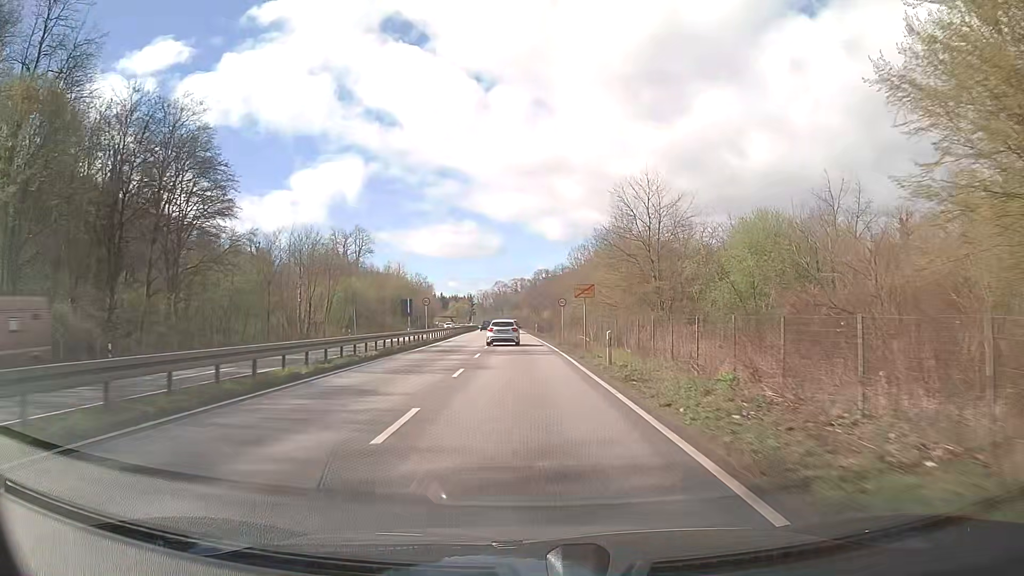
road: trunk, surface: asphalt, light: Day
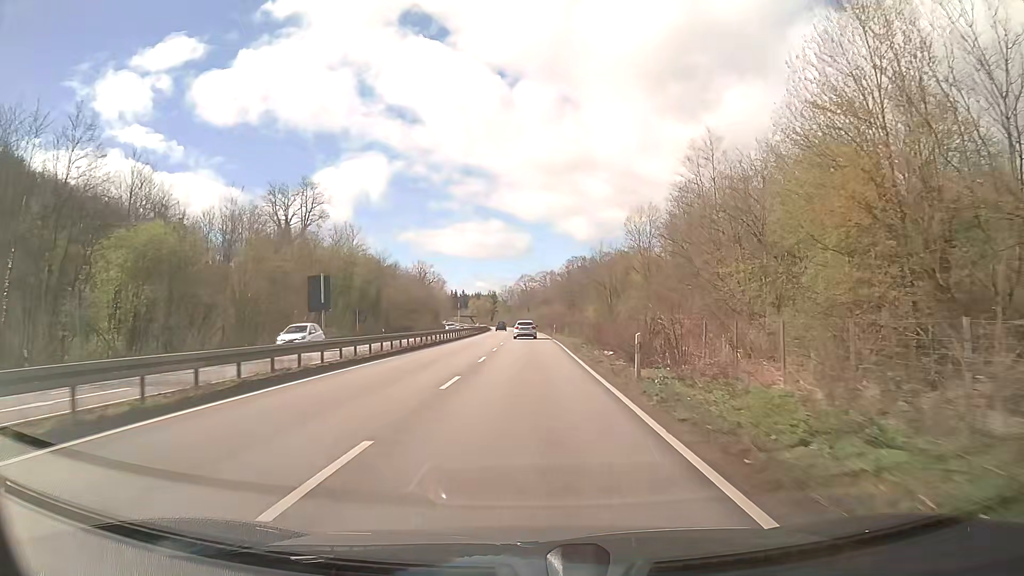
(-1.2, +57.1) m; -2°
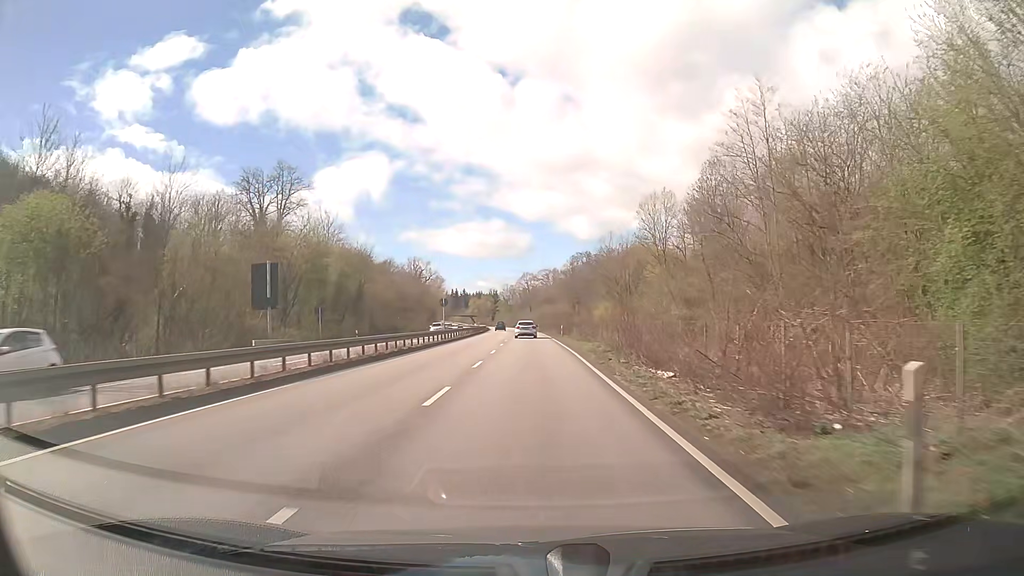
(0.0, +11.8) m; 0°
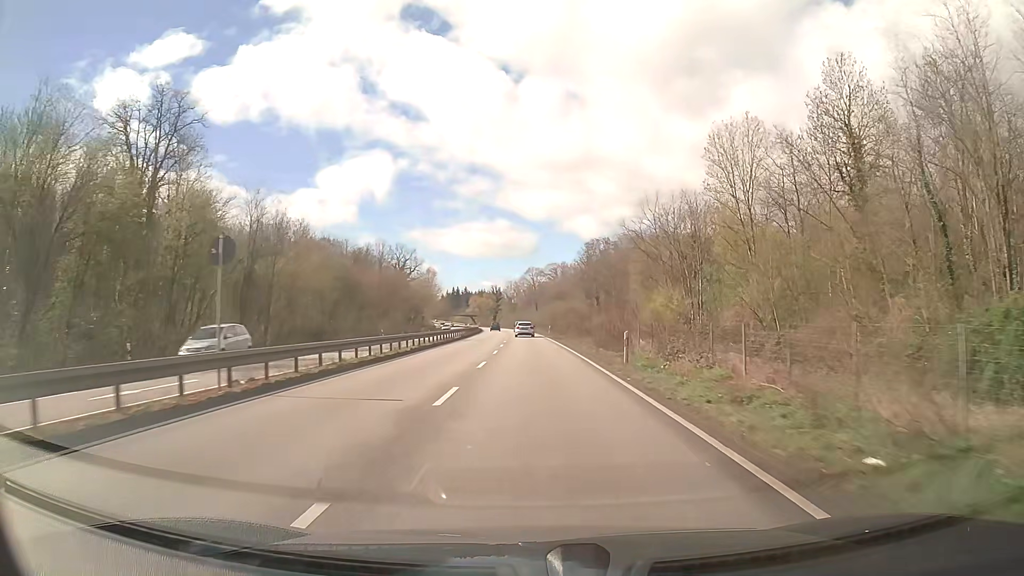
(-0.1, +36.1) m; 0°
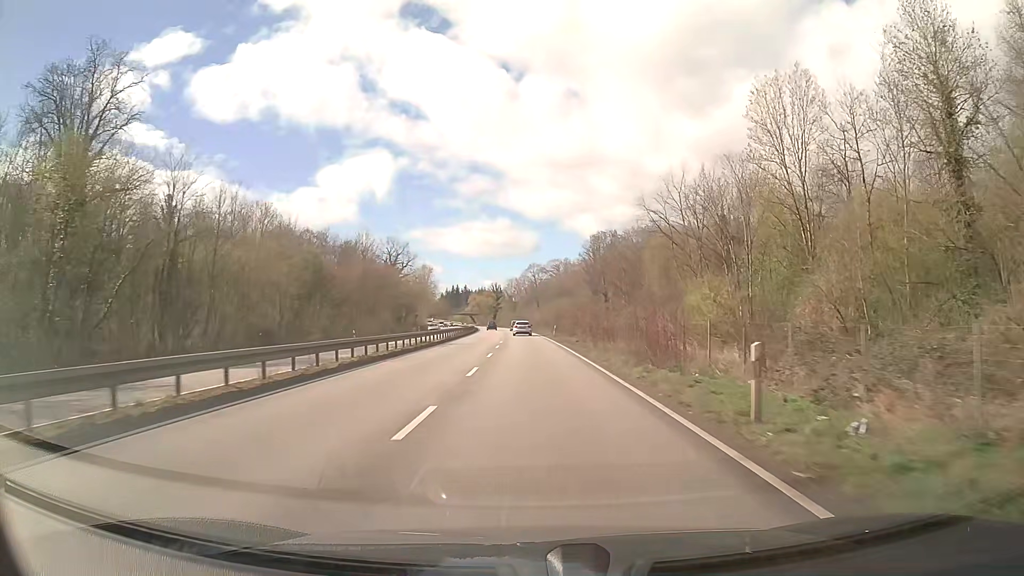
(0.0, +12.3) m; 0°
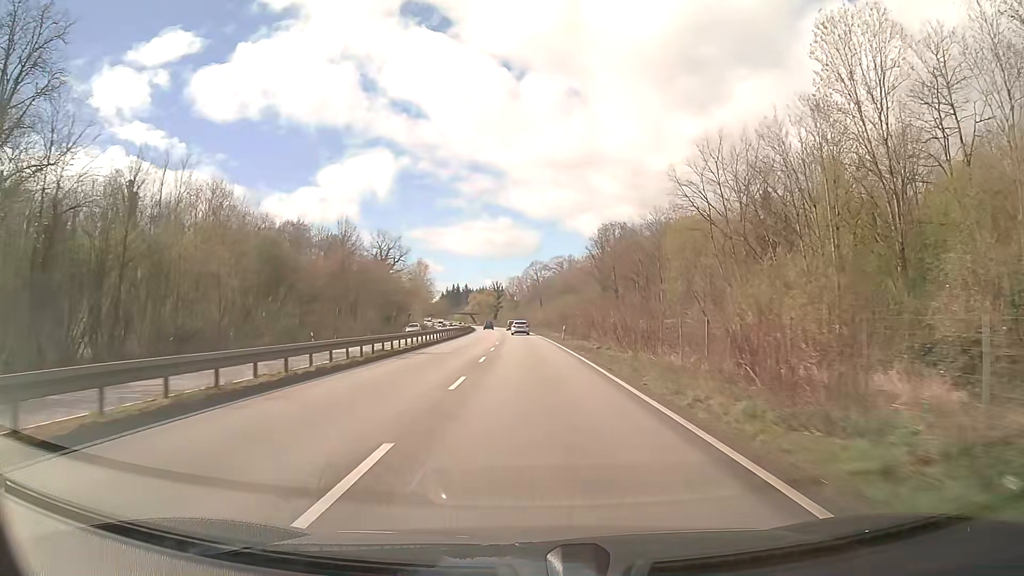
(0.0, +12.4) m; 0°
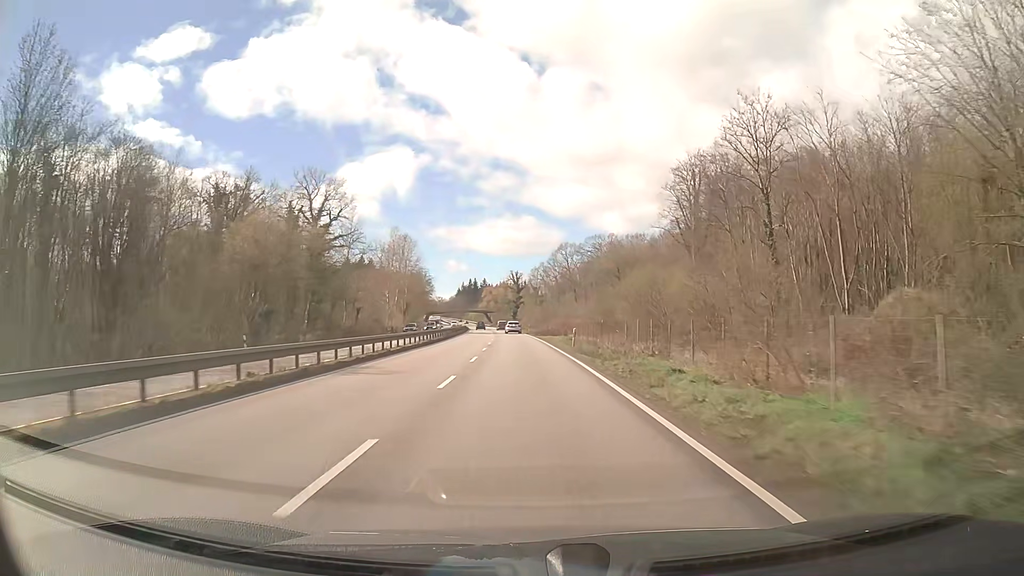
(-1.4, +63.1) m; -2°
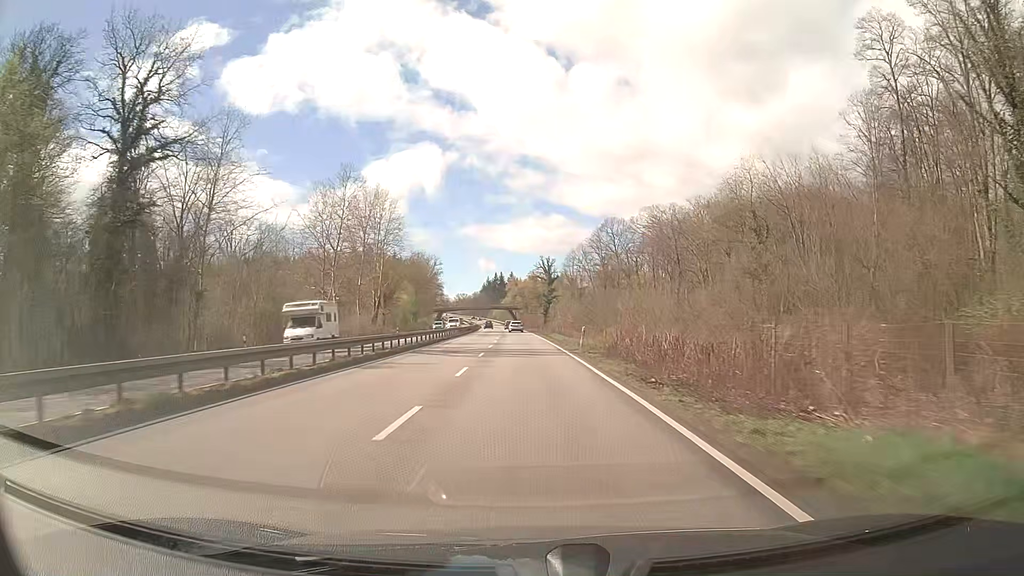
(-1.2, +51.4) m; -3°
(0, +10) (0, +20) (0, +30) (-1, +40) (-1, +50) (-1, +60) (-1, +70) (-2, +80) (-2, +90) (-3, +100) m
